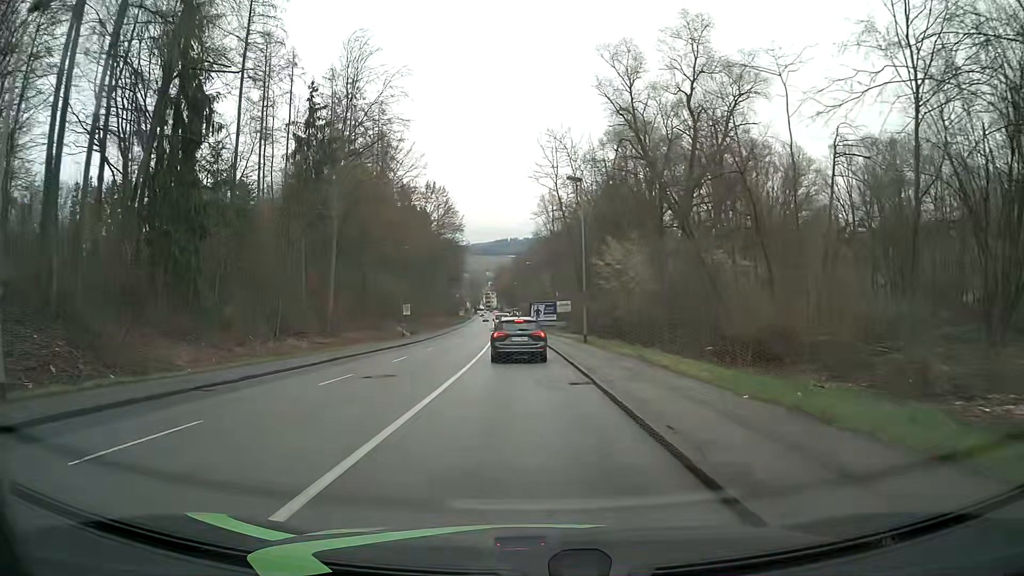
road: tertiary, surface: asphalt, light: Day
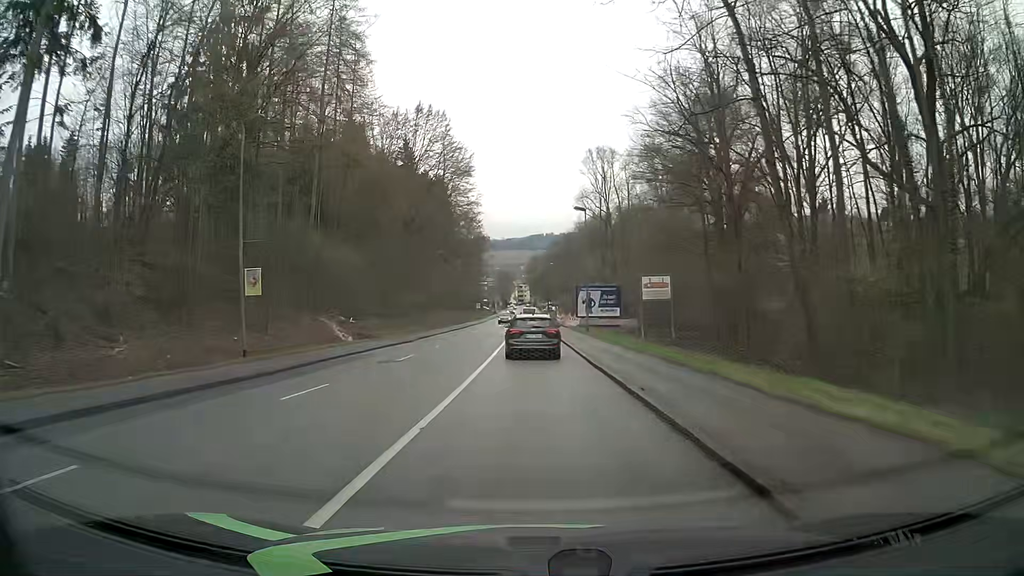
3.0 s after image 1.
(-1.0, +39.5) m; -3°
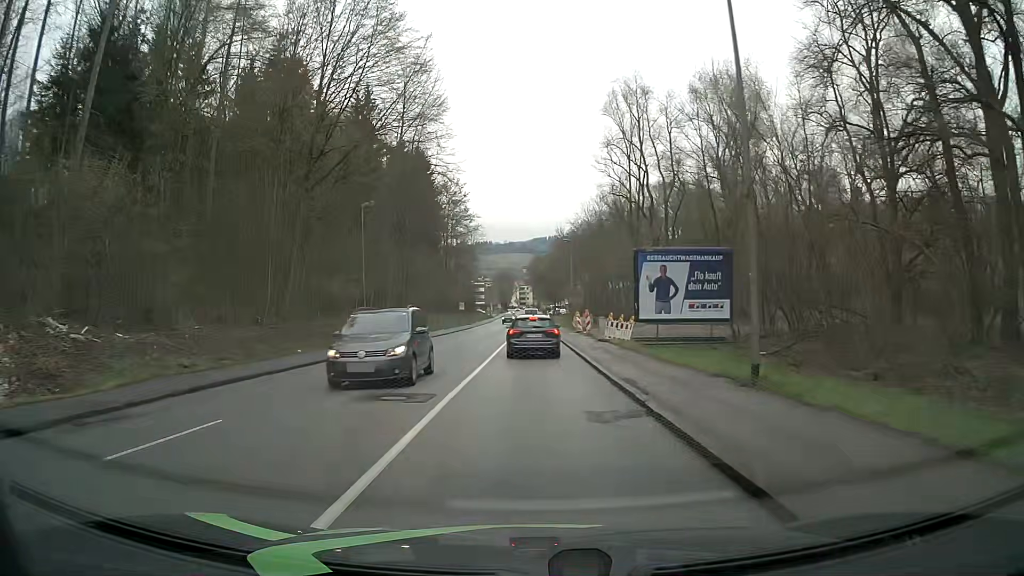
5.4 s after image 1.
(-0.3, +32.5) m; 0°
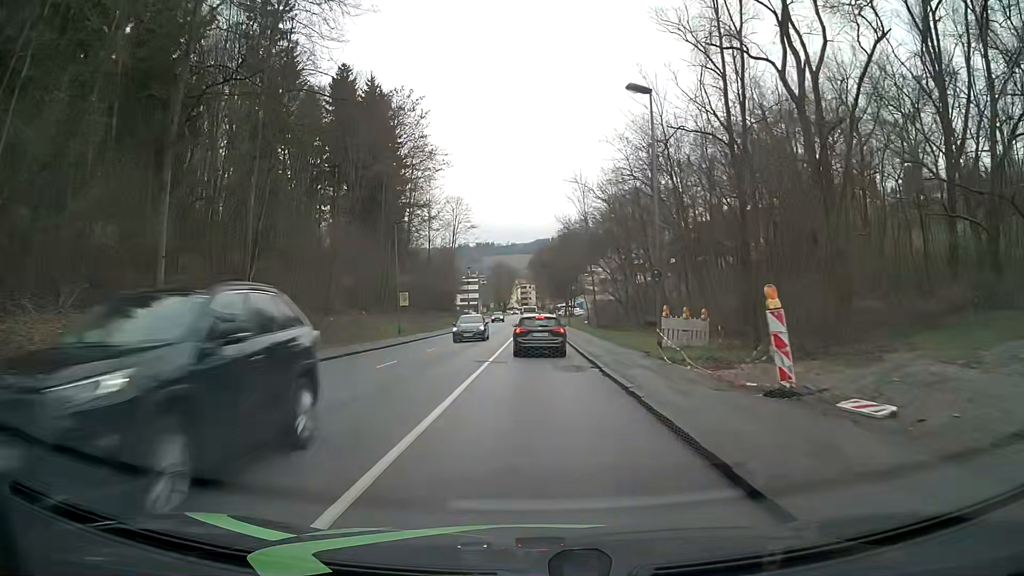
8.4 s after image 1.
(-0.1, +41.5) m; 0°
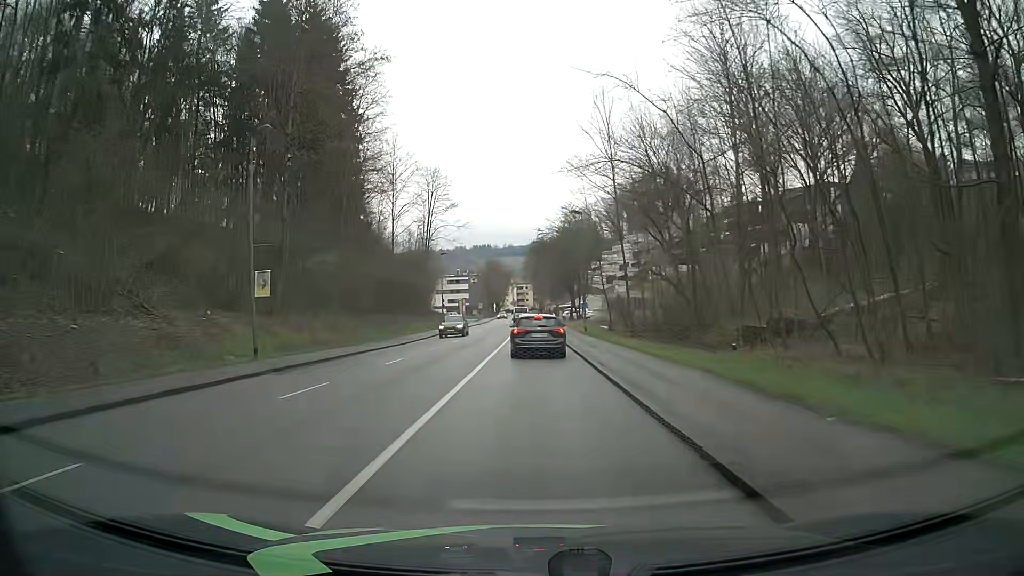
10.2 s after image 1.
(0.0, +25.1) m; 0°
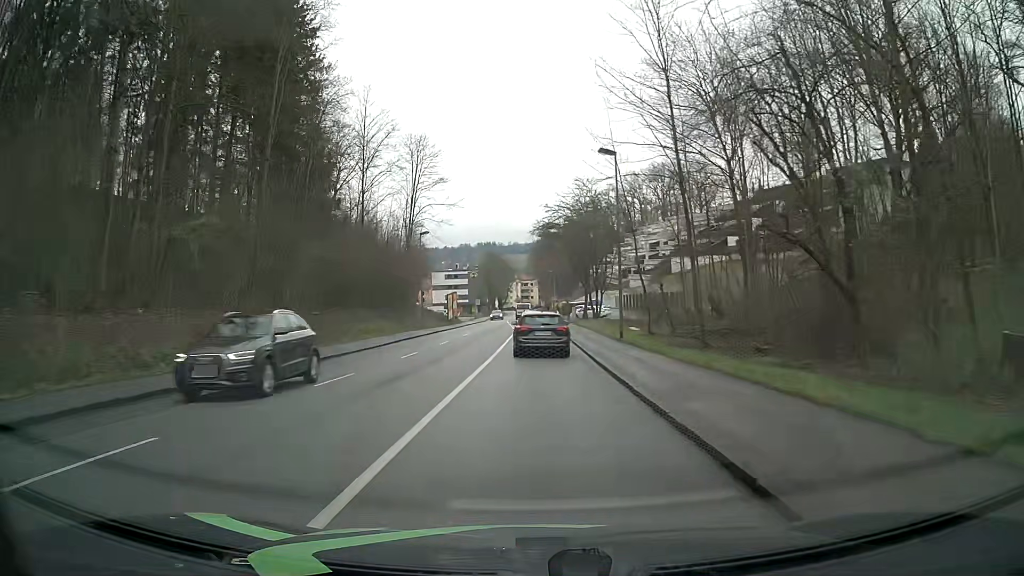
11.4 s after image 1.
(-0.1, +16.2) m; -1°
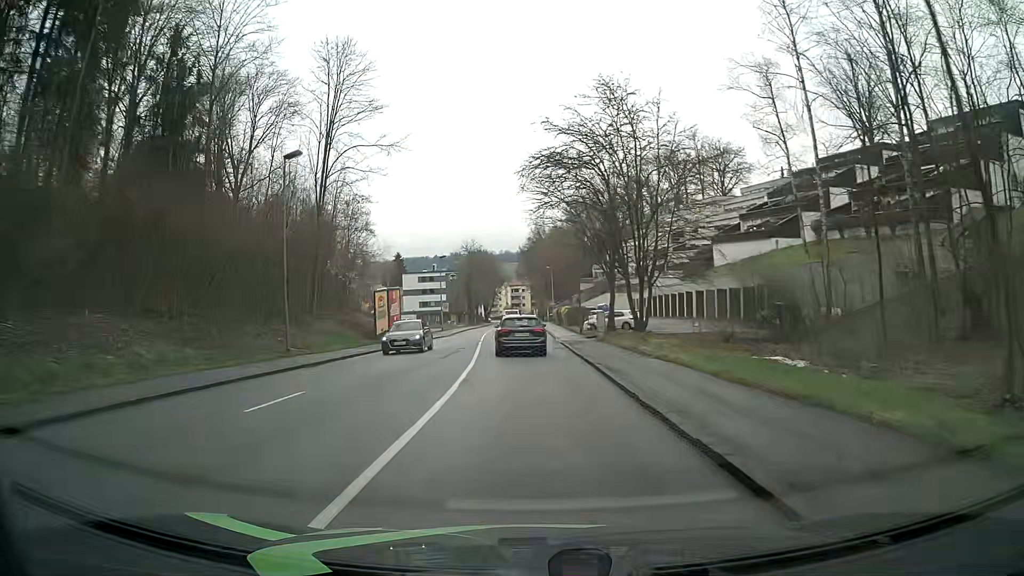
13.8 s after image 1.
(+0.1, +30.5) m; +1°
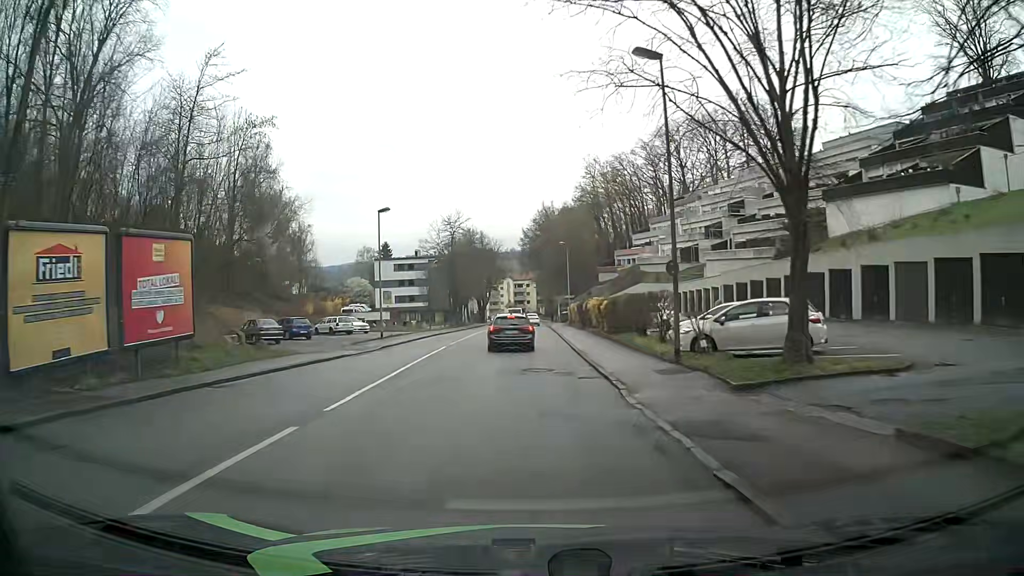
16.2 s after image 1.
(-0.1, +31.6) m; 0°
(0, +10) (0, +20) (0, +30) (0, +40) (0, +50) (0, +60) (0, +70) (-1, +80) (-1, +90) (-1, +100) m
